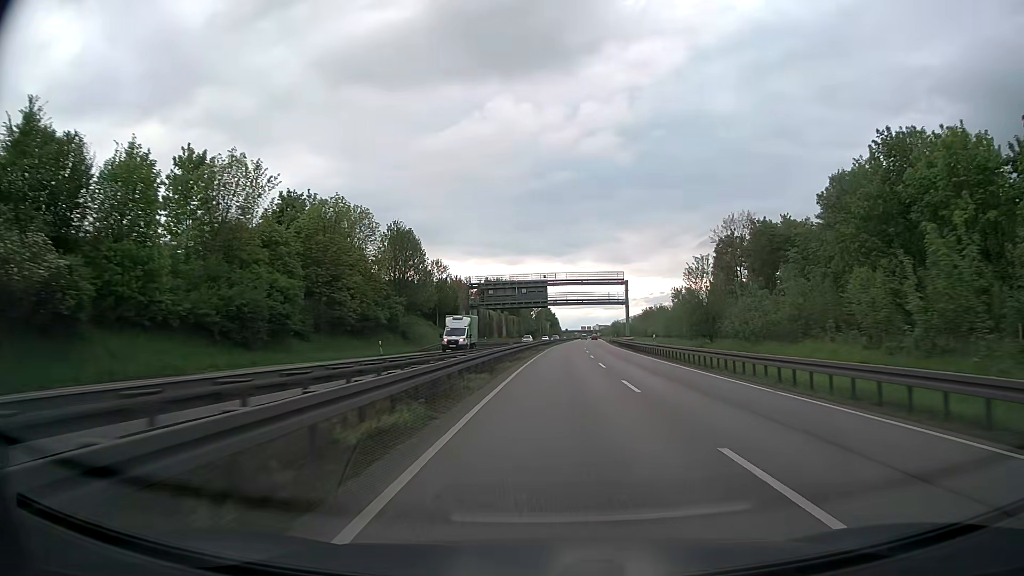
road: trunk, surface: asphalt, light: Day
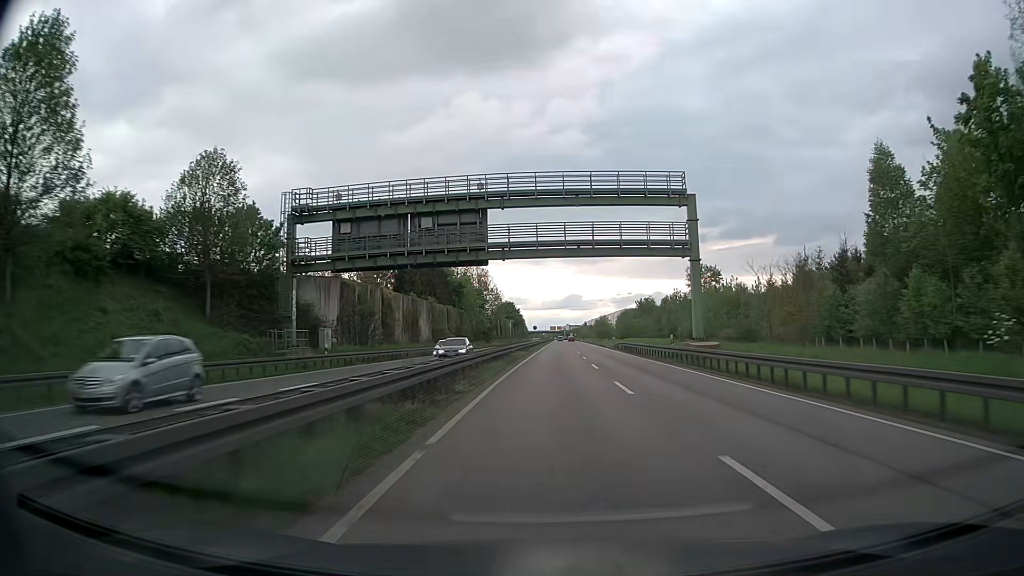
(+1.8, +60.6) m; +3°
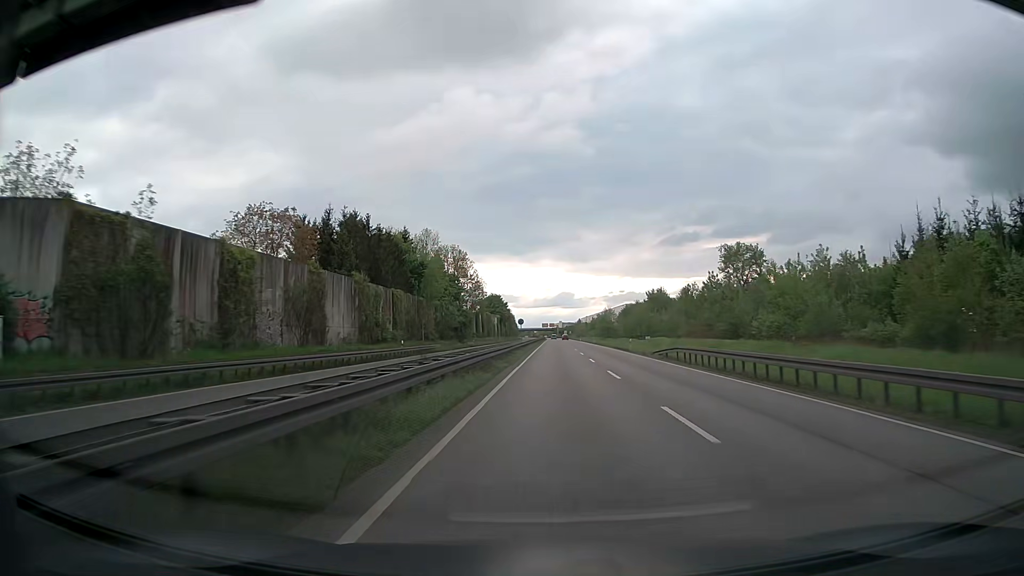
(+0.2, +31.1) m; +1°
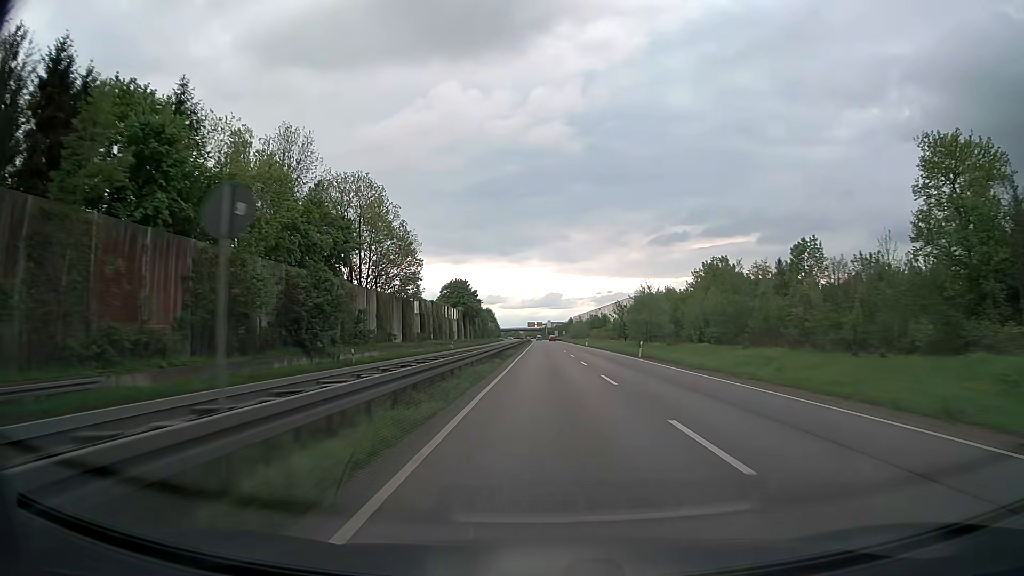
(+0.5, +61.7) m; +1°
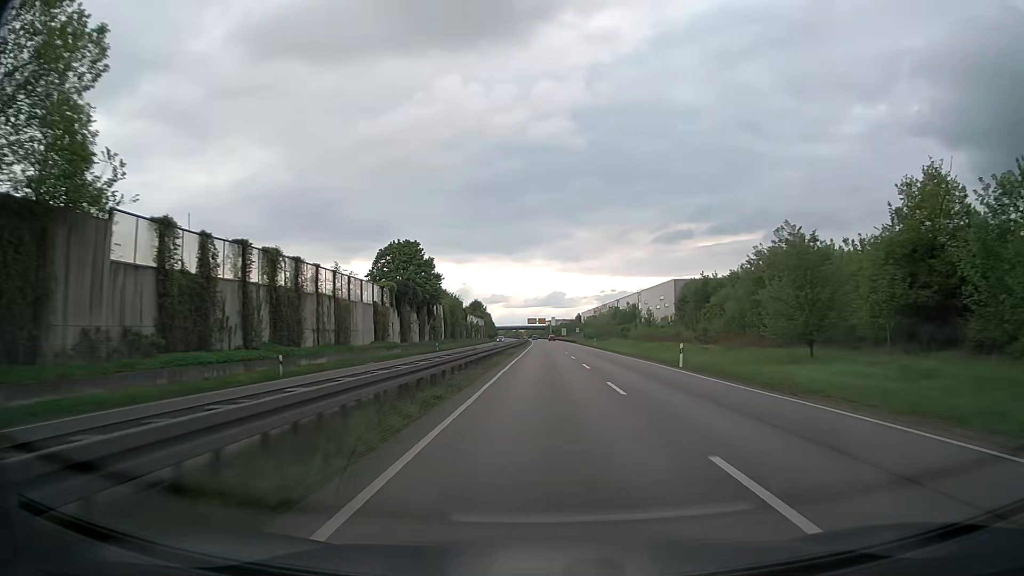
(-0.1, +63.1) m; 0°
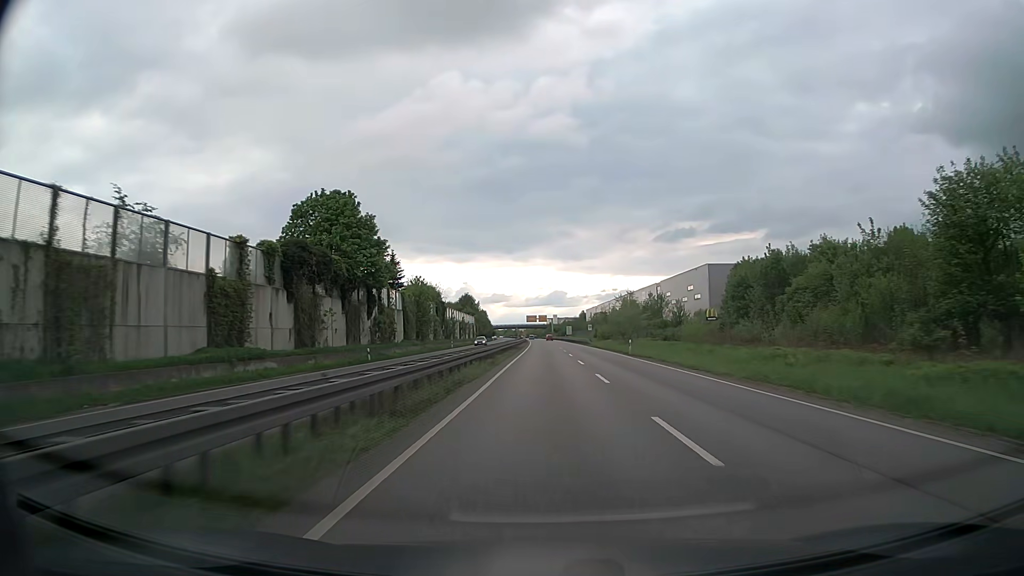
(0.0, +32.3) m; 0°
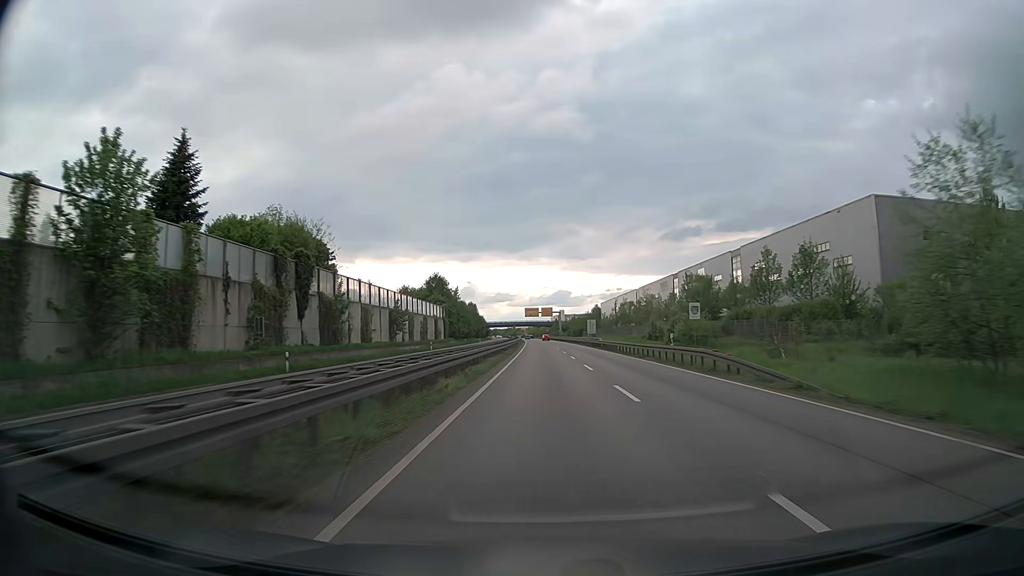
(-0.2, +65.5) m; 0°
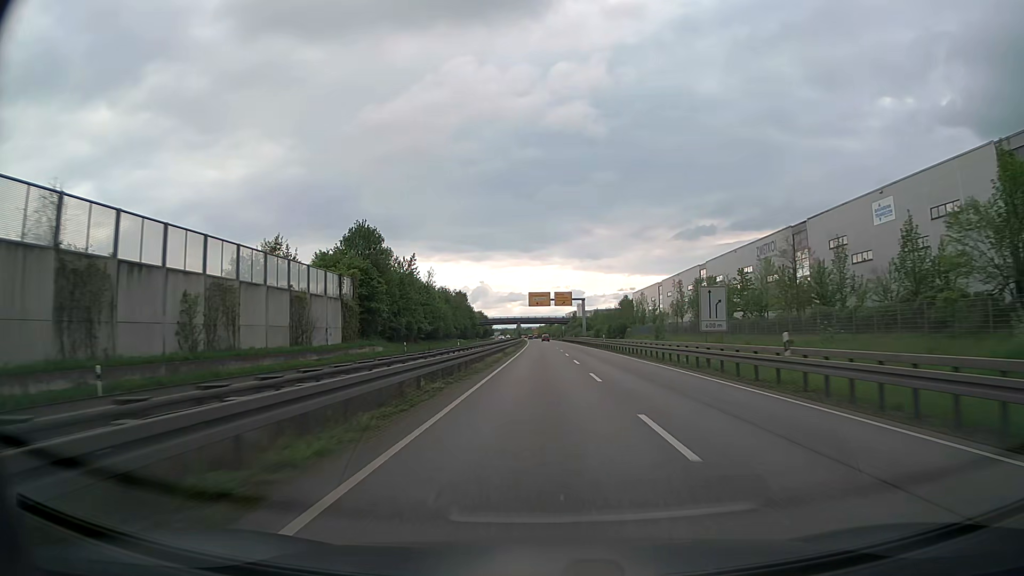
(-0.1, +66.0) m; -1°
(0, +10) (0, +20) (0, +30) (0, +40) (0, +50) (0, +60) (-1, +70) (-1, +80) (-1, +90) (-1, +100) m
